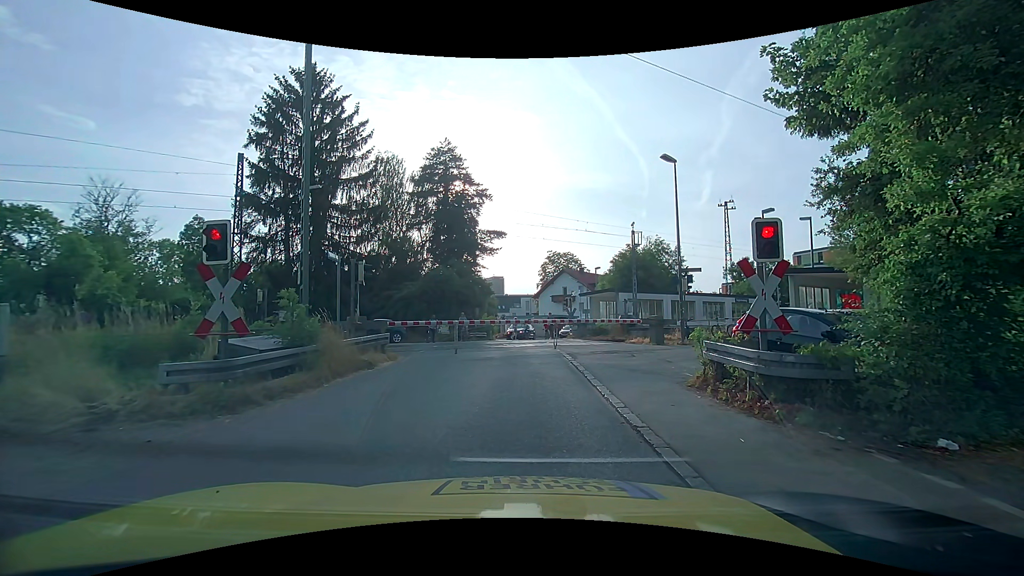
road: unclassified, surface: asphalt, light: Day
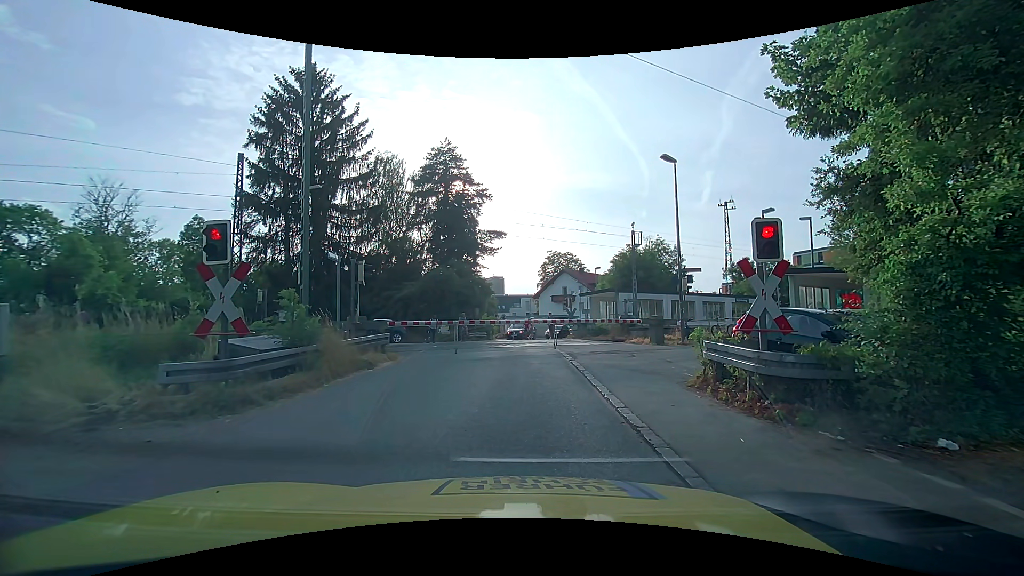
(0.0, 0.0) m; 0°
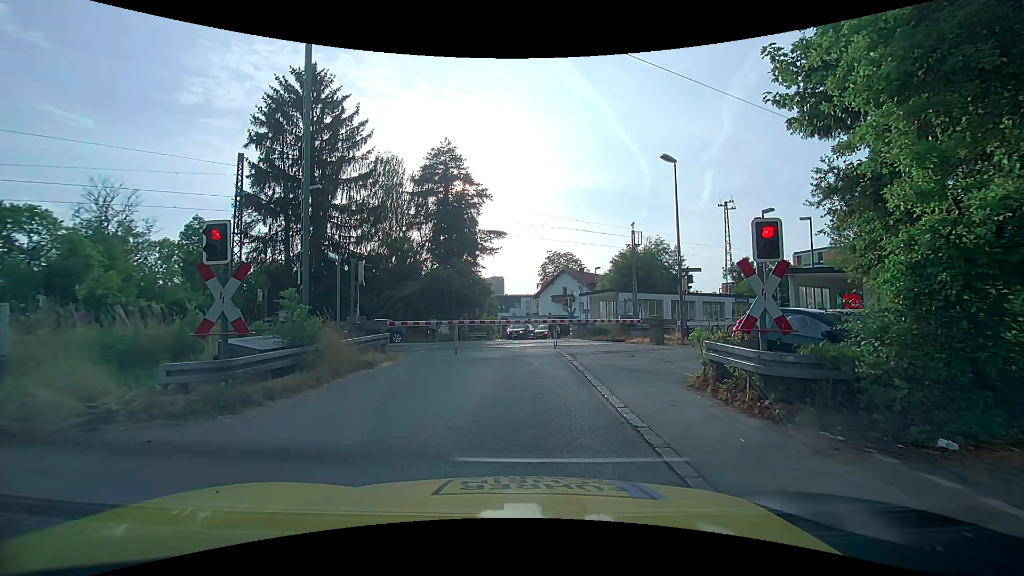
(0.0, 0.0) m; 0°
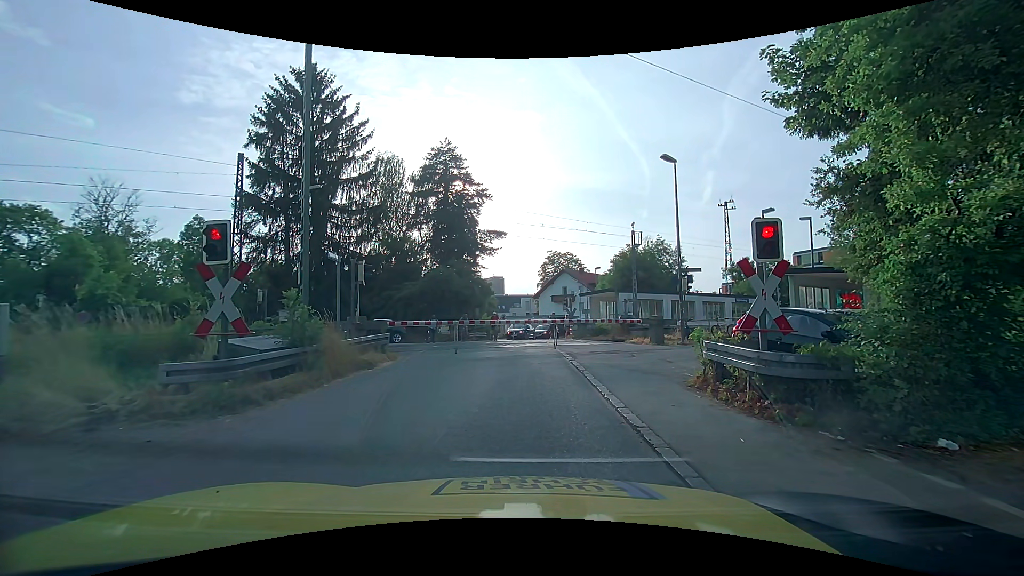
(0.0, 0.0) m; 0°
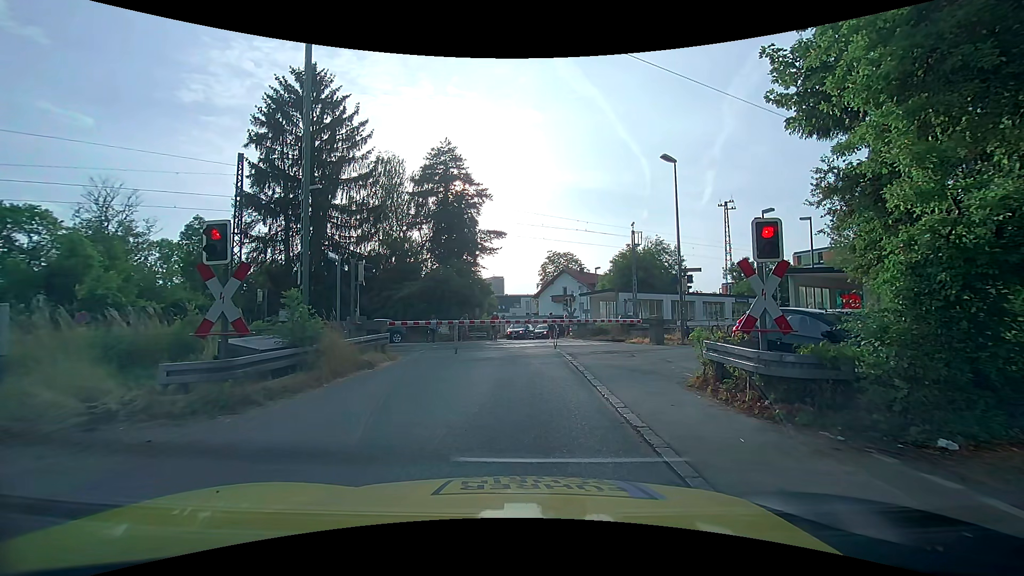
(0.0, 0.0) m; 0°
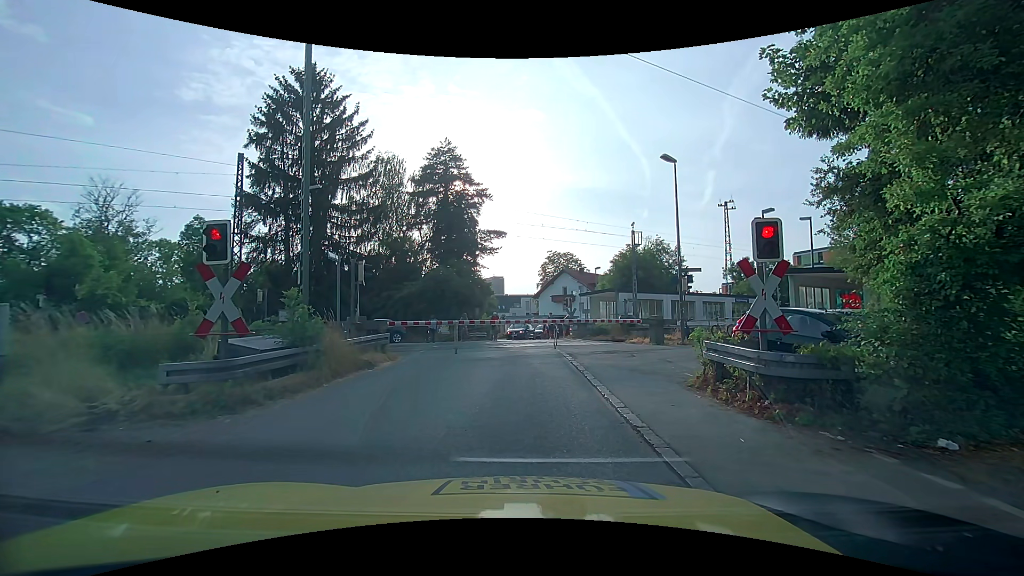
(0.0, 0.0) m; 0°
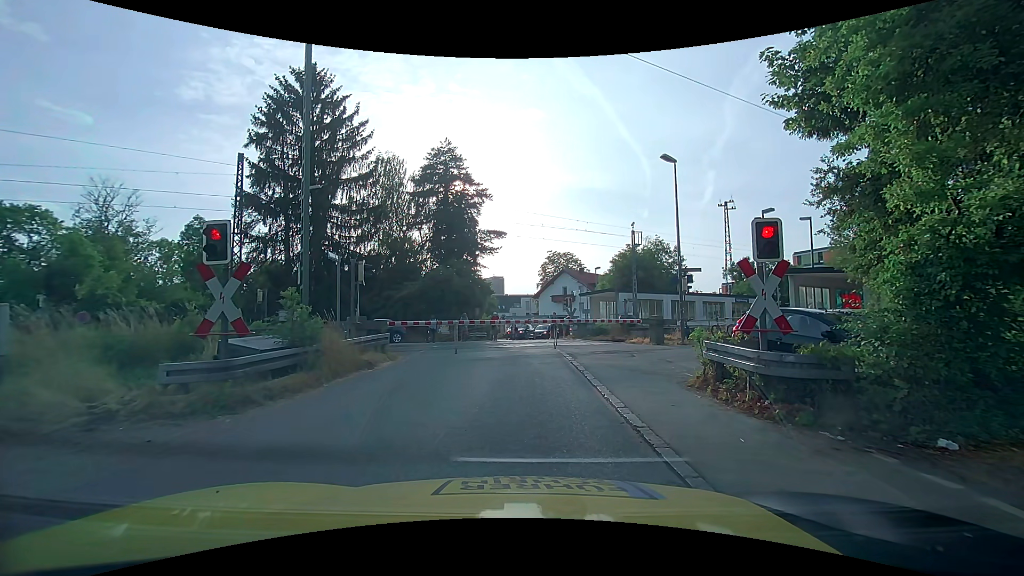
(0.0, 0.0) m; 0°
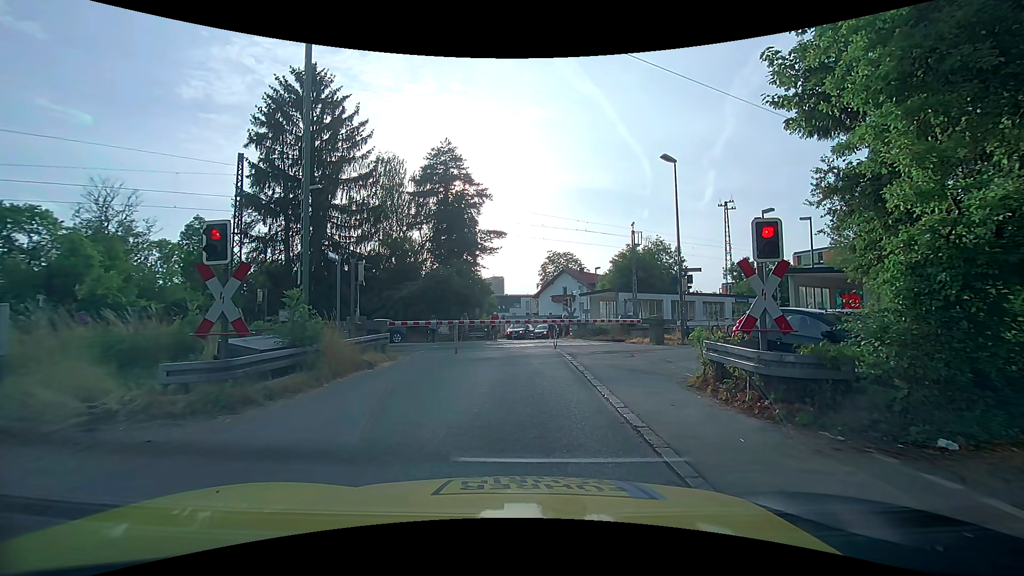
(0.0, 0.0) m; 0°
